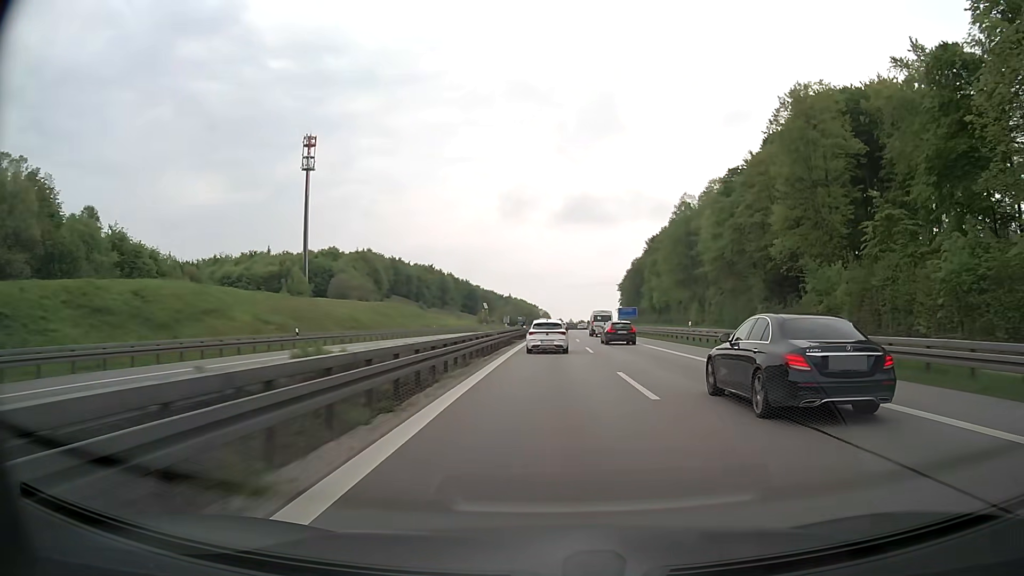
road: motorway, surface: asphalt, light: Day
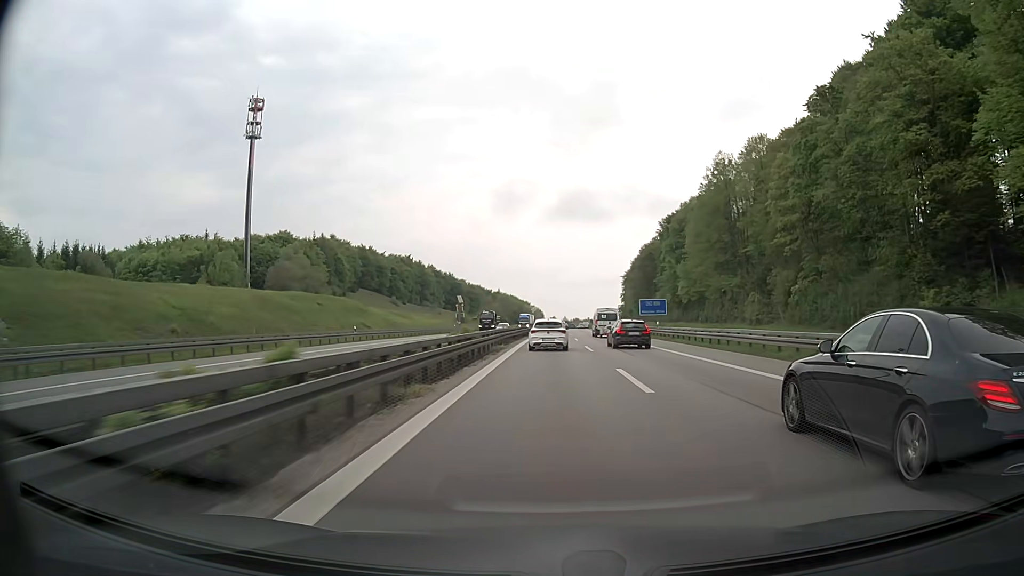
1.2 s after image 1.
(+0.2, +35.1) m; +1°
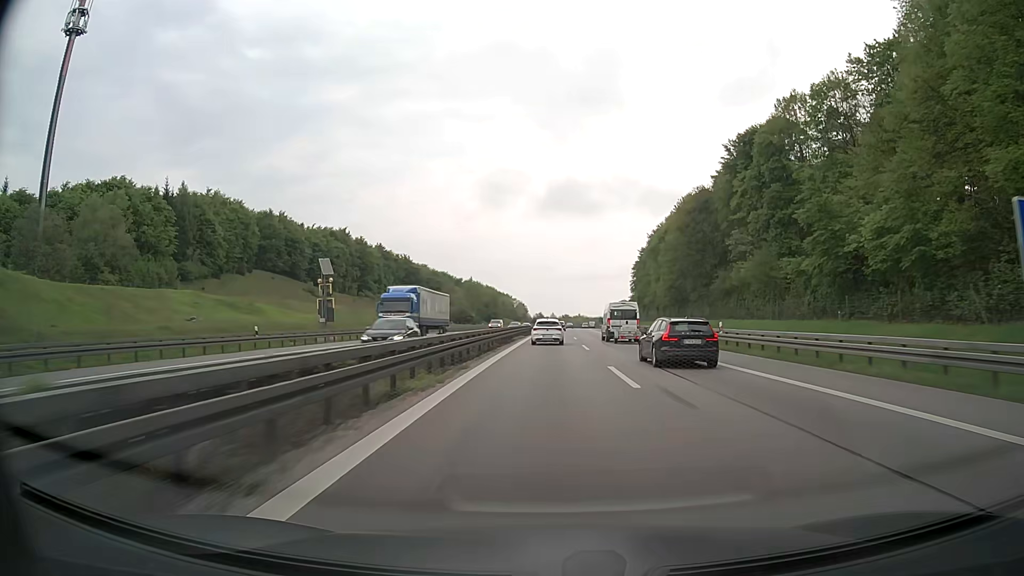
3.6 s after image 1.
(+0.6, +70.8) m; +1°
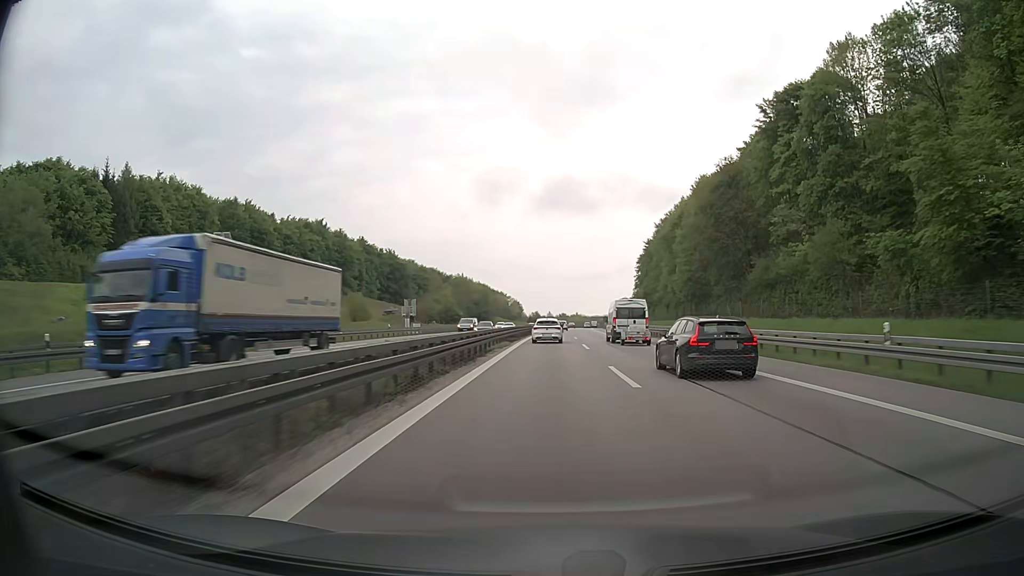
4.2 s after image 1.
(+0.1, +17.9) m; 0°
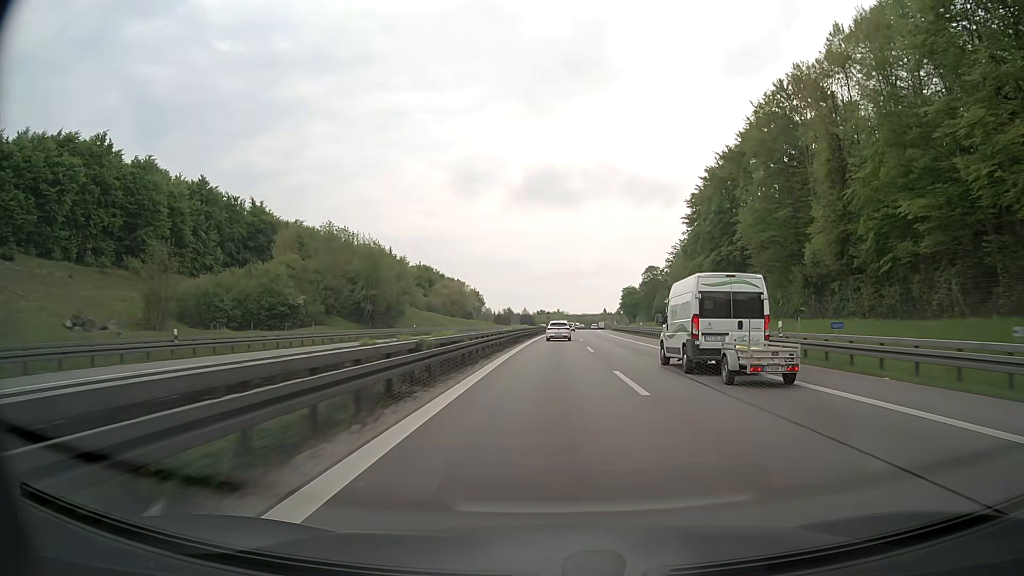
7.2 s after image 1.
(+1.5, +91.3) m; +2°
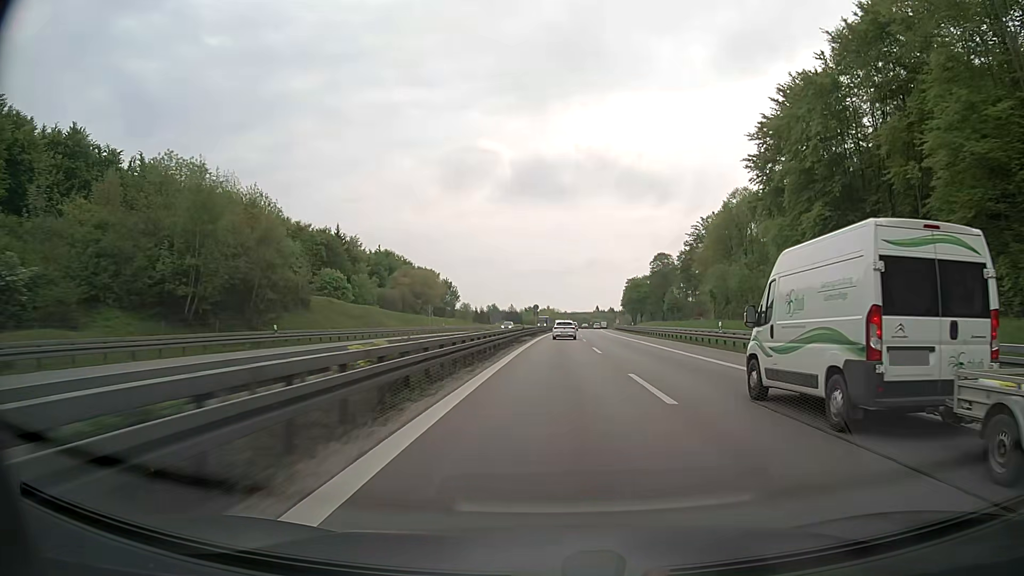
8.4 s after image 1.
(+0.1, +37.3) m; +1°
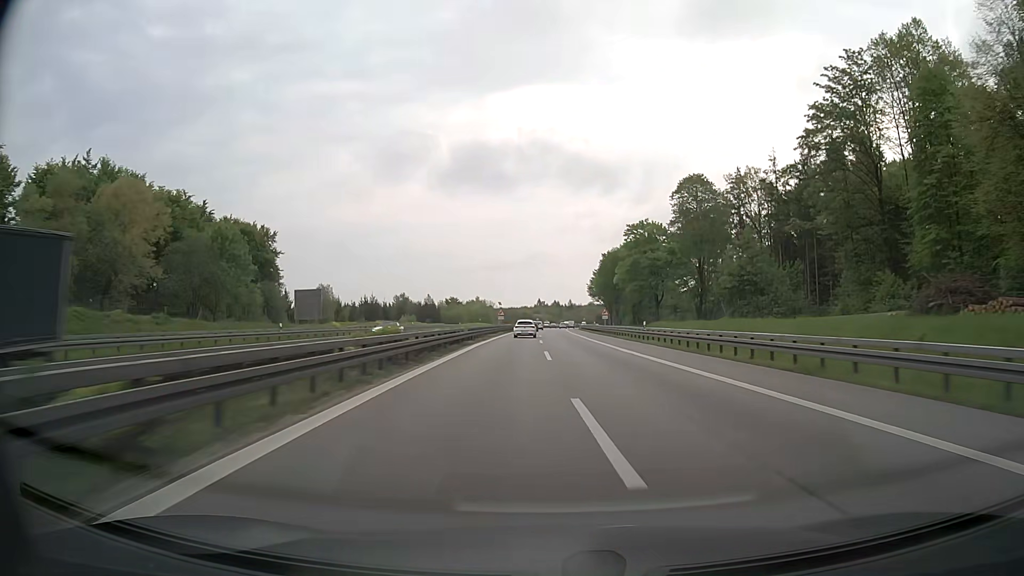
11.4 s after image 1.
(+3.6, +95.3) m; +5°
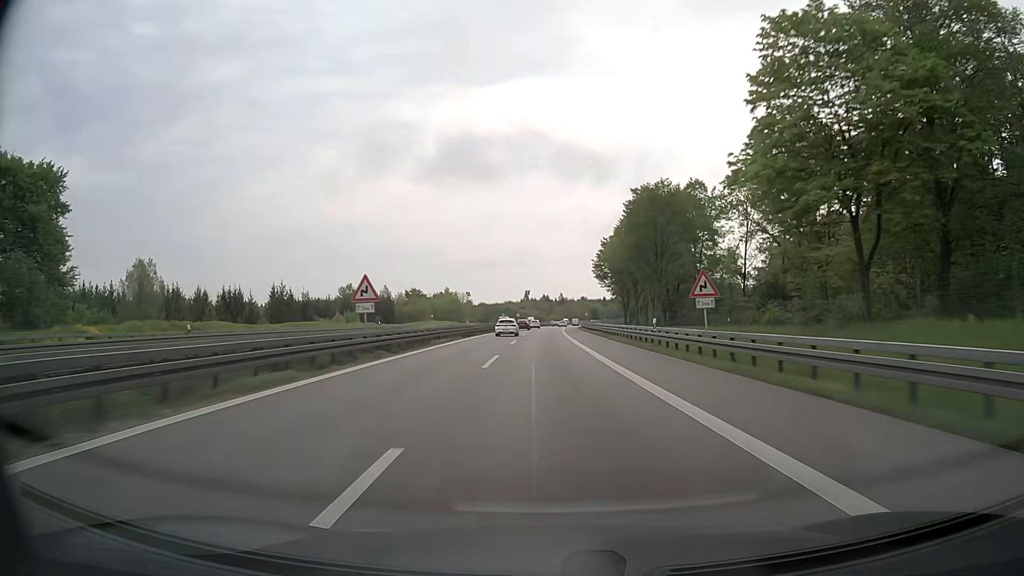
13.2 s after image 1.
(+1.0, +58.1) m; +1°
(0, +10) (0, +20) (0, +30) (0, +40) (0, +50) (0, +60) (0, +70) (0, +80) (+1, +90) (+1, +100) m
